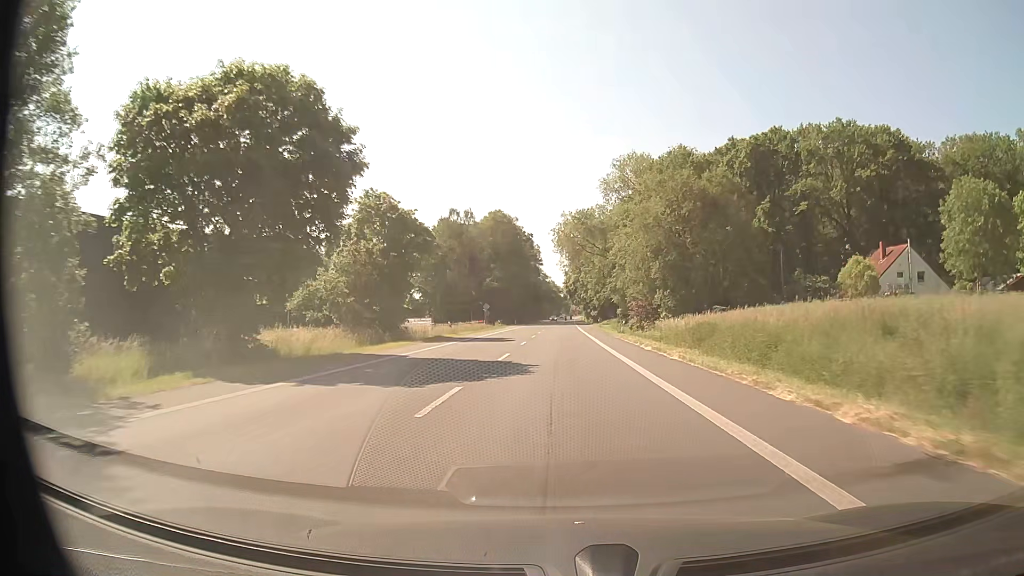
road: primary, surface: asphalt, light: Day
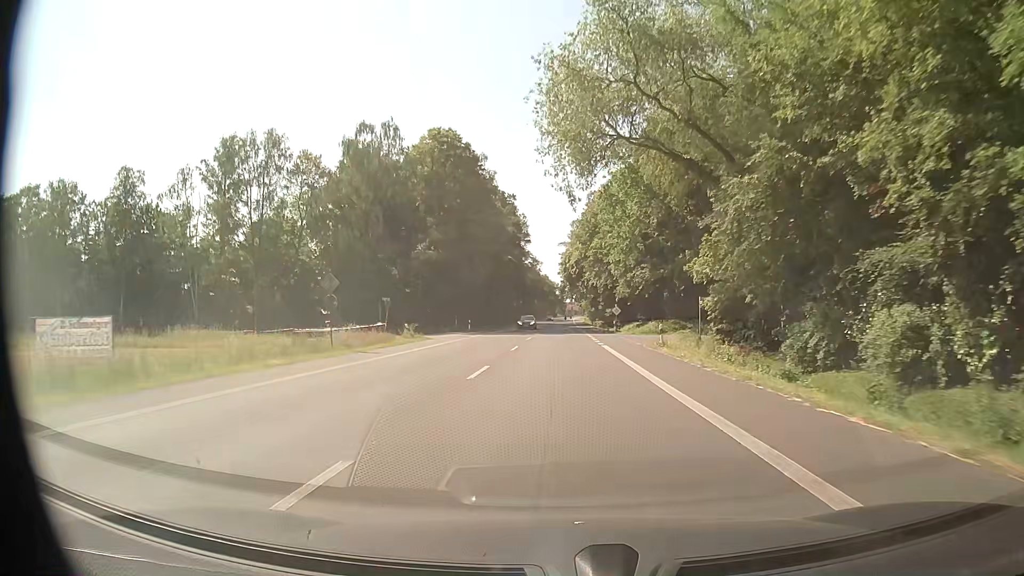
(+0.2, +55.4) m; 0°
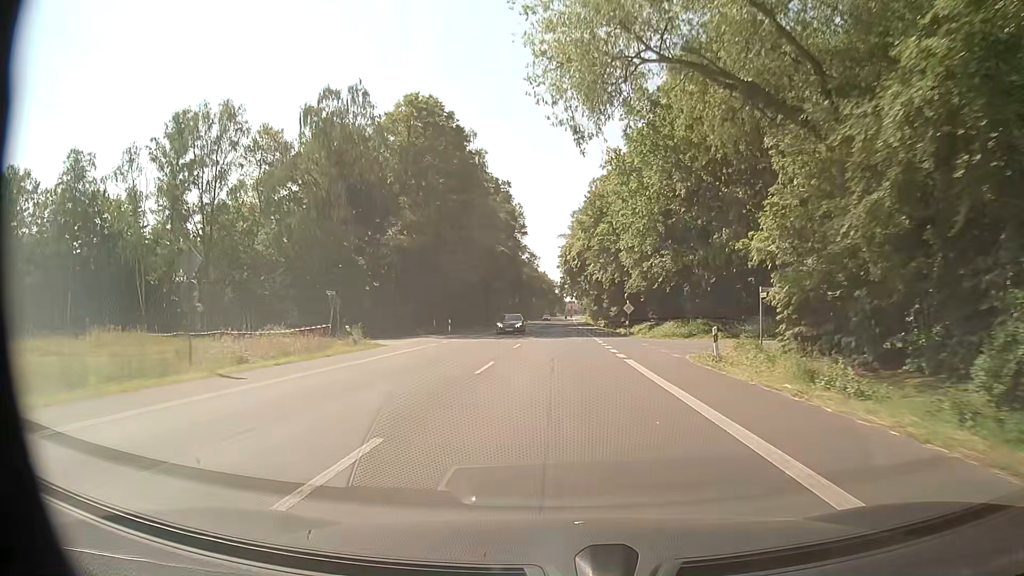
(0.0, +11.1) m; 0°
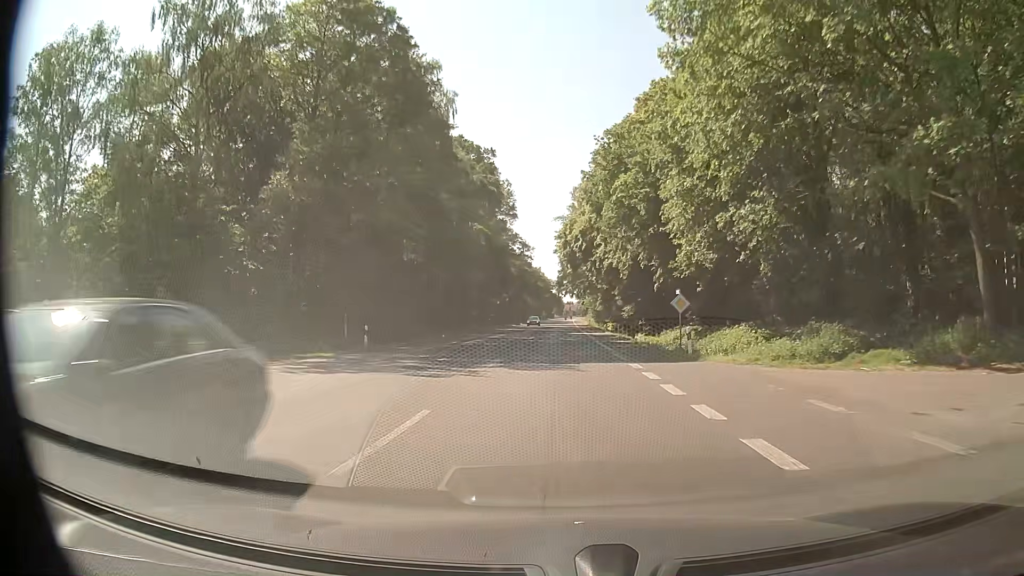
(0.0, +22.2) m; 0°
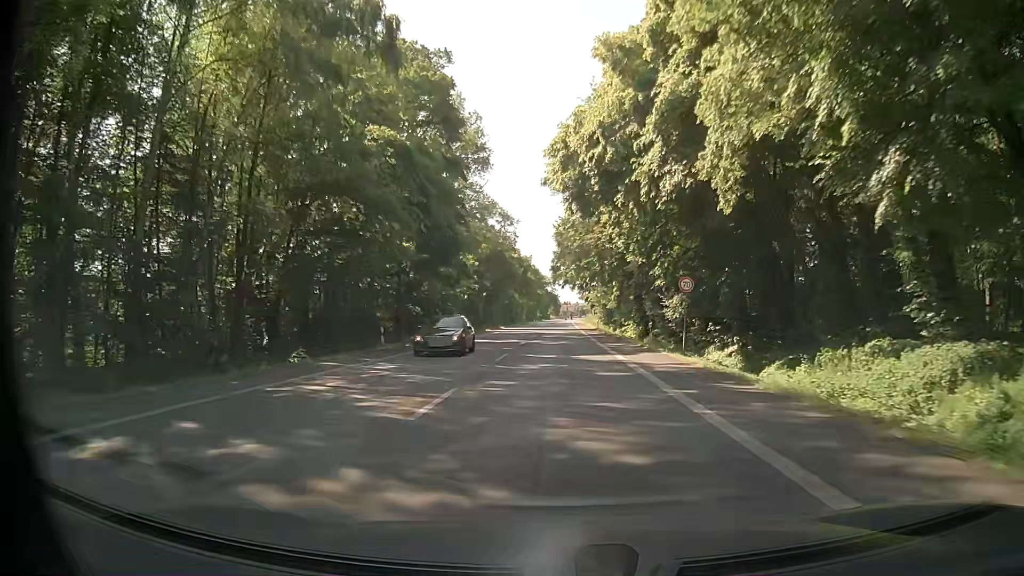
(+0.1, +33.2) m; 0°
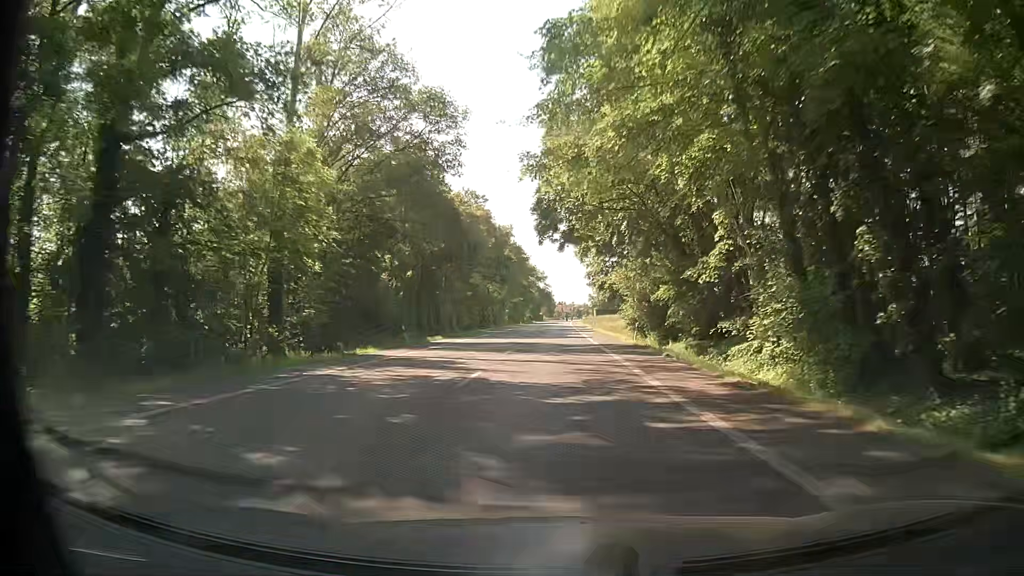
(0.0, +44.4) m; 0°
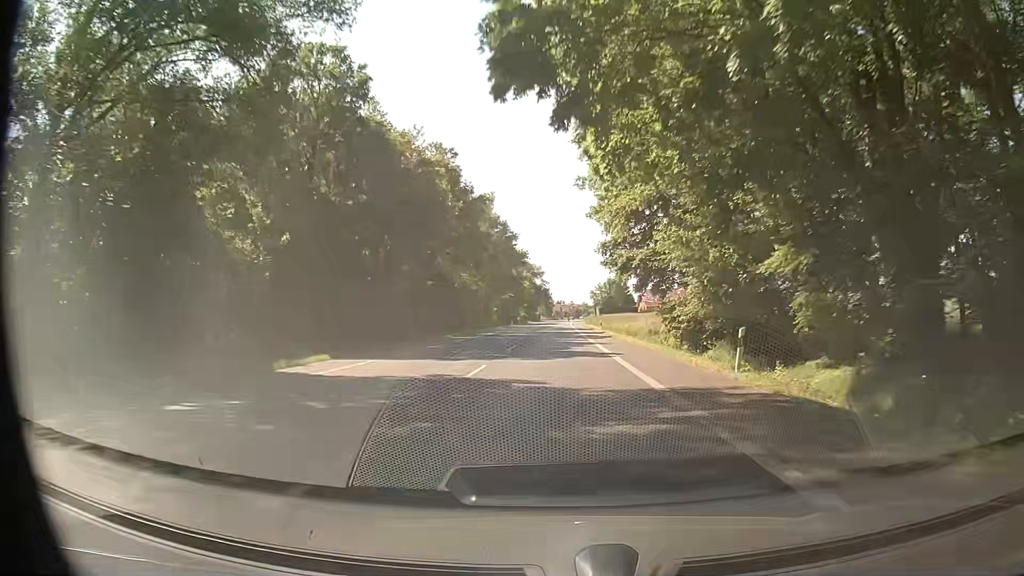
(0.0, +22.2) m; +1°
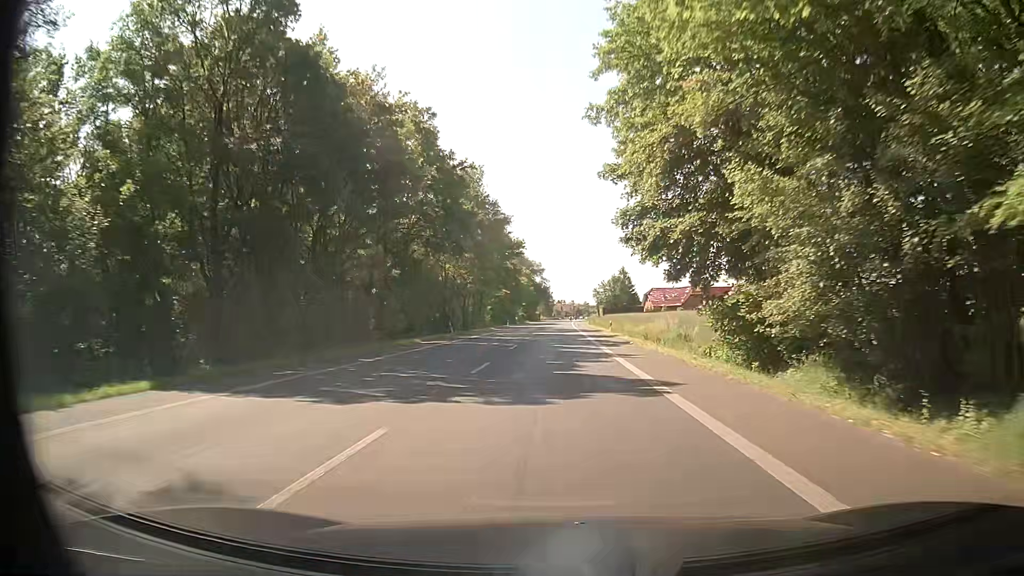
(-0.1, +11.1) m; -1°
(0, +10) (0, +20) (0, +30) (0, +40) (0, +50) (0, +60) (0, +70) (0, +80) (0, +90) (+1, +100) m
